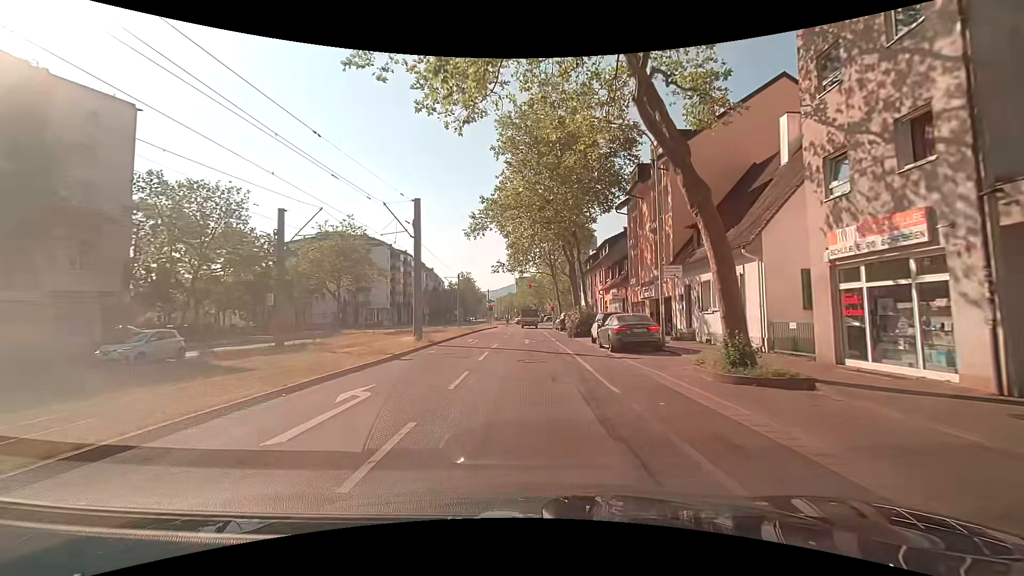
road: tertiary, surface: asphalt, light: Day
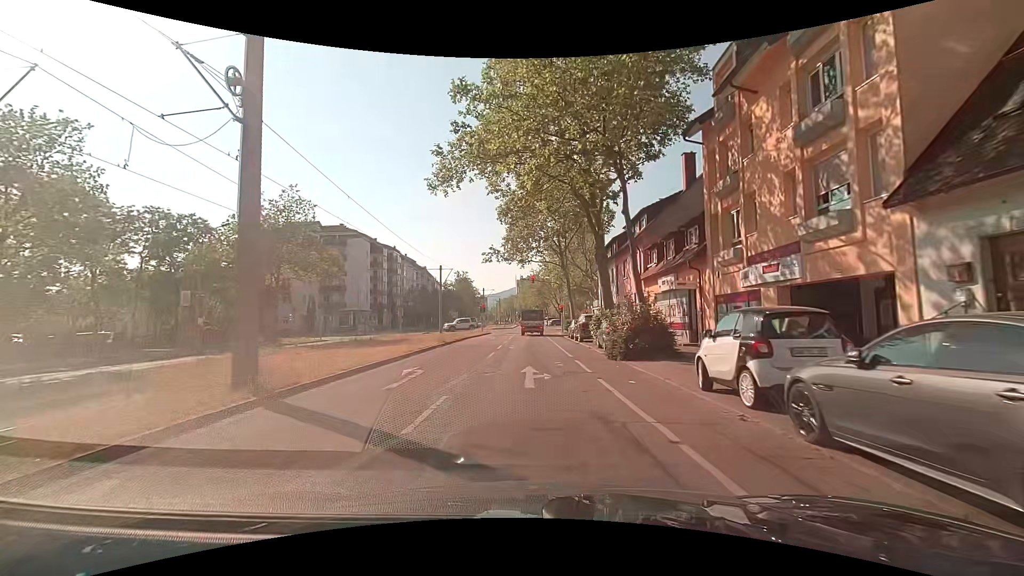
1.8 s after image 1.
(+0.2, +15.5) m; +1°
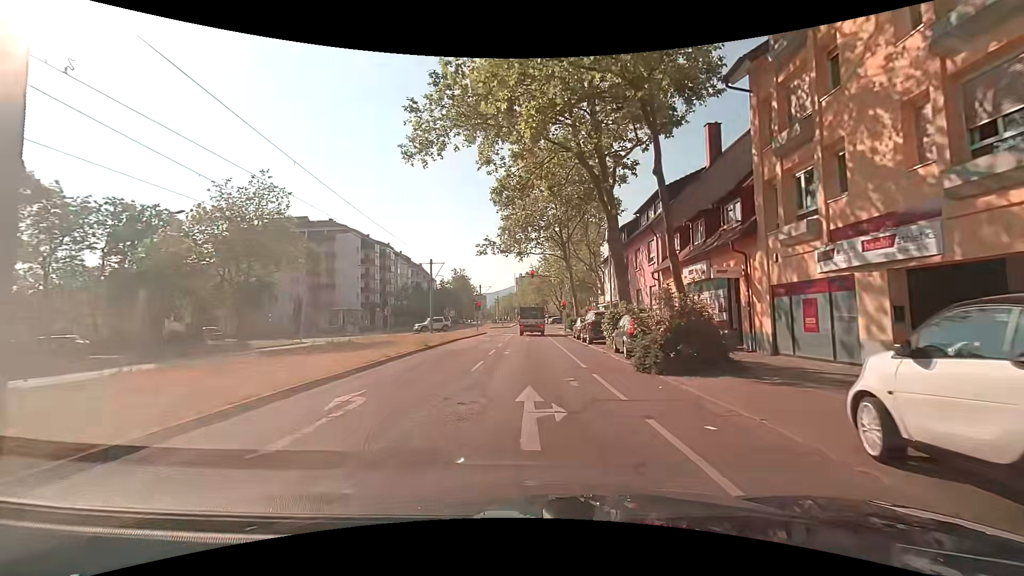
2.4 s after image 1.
(-0.1, +4.7) m; -1°
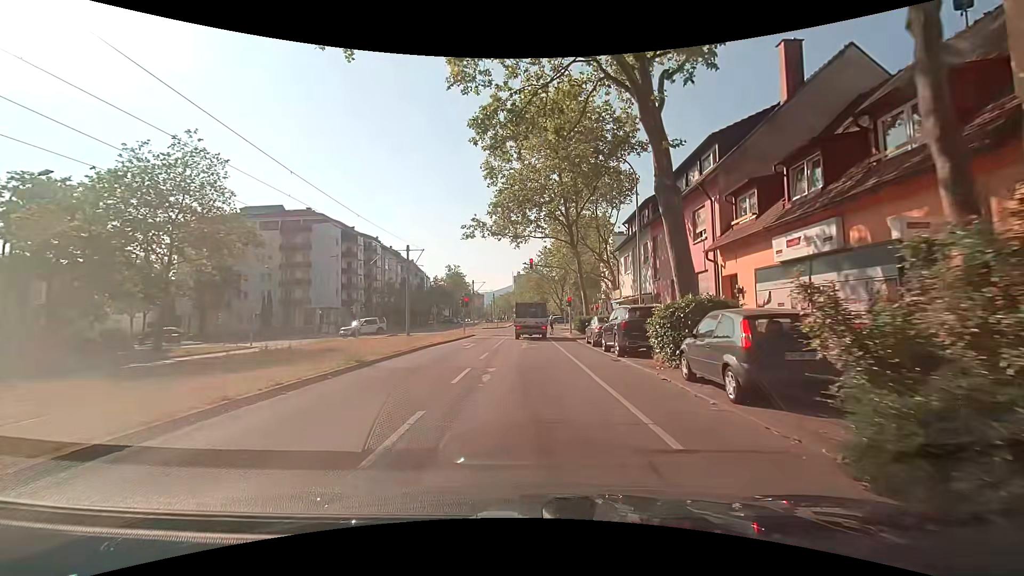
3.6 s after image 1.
(+0.1, +8.8) m; +1°
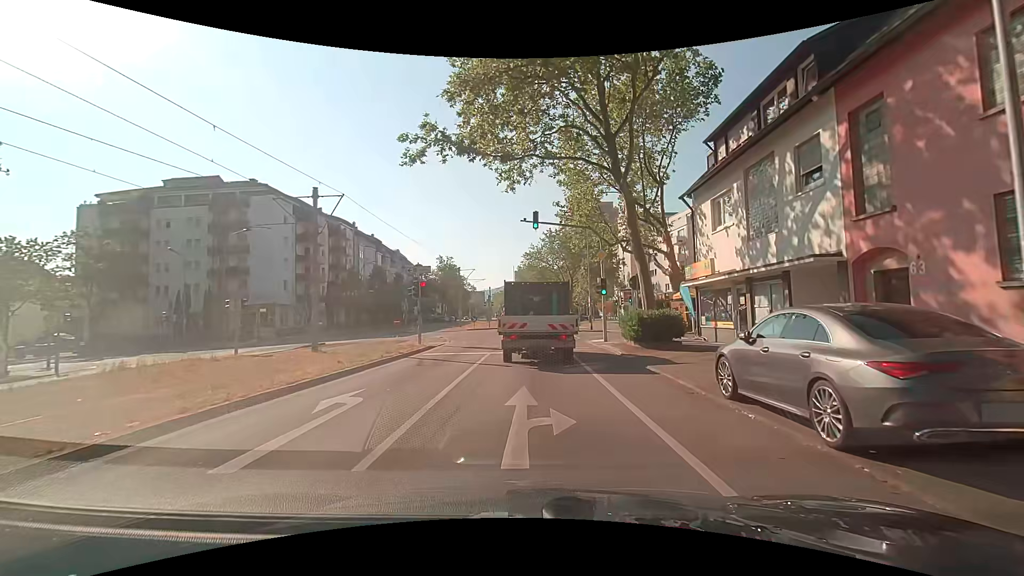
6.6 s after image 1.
(0.0, +17.6) m; +1°
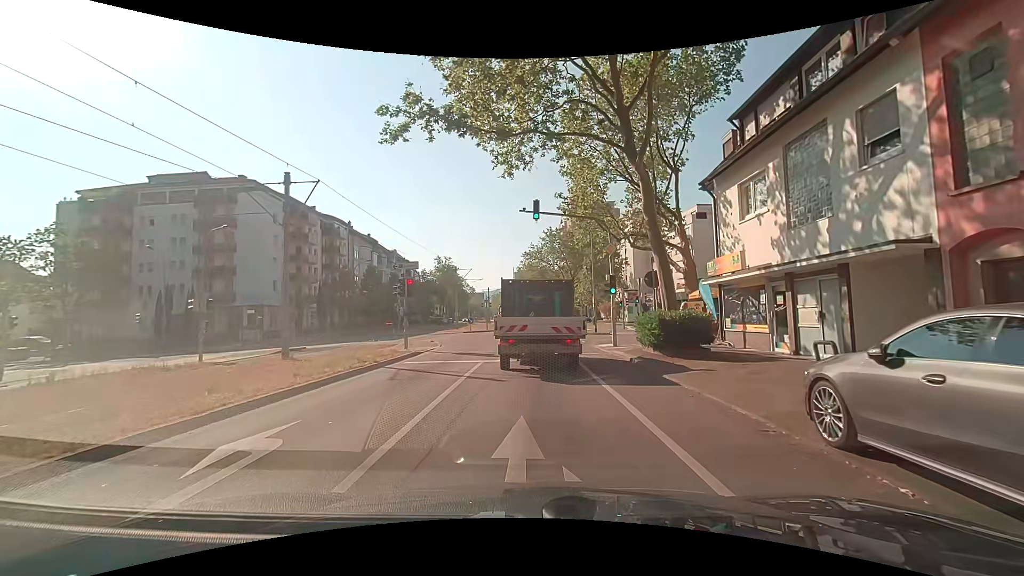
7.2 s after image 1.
(0.0, +2.6) m; -1°
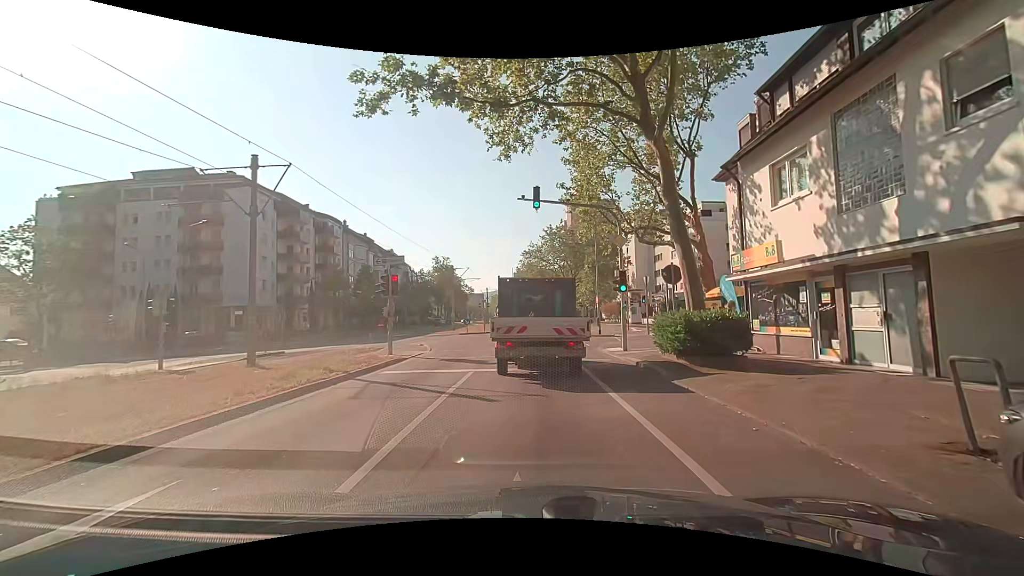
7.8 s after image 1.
(0.0, +2.3) m; -1°
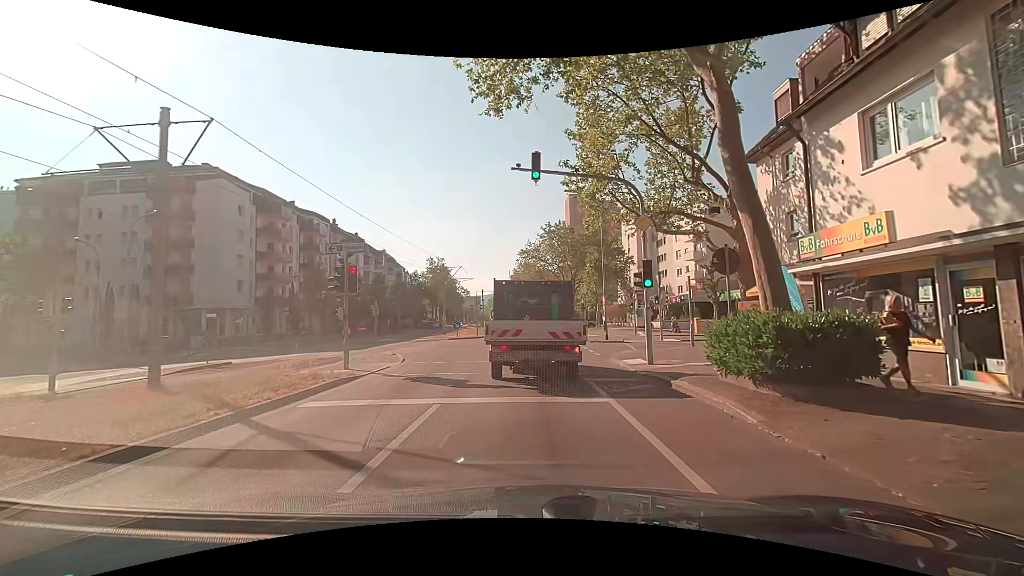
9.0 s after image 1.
(0.0, +4.3) m; 0°
